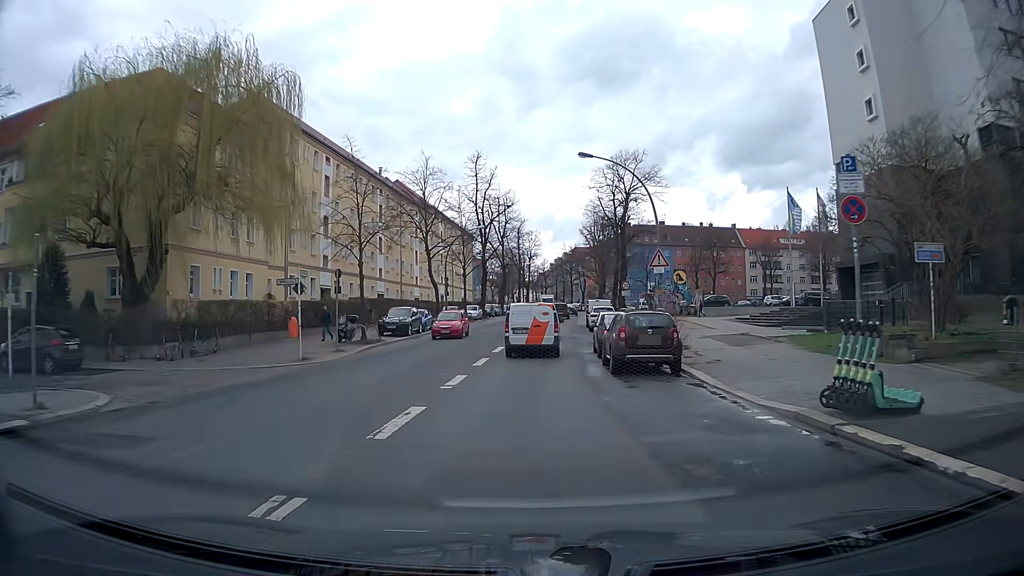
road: secondary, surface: asphalt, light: Day
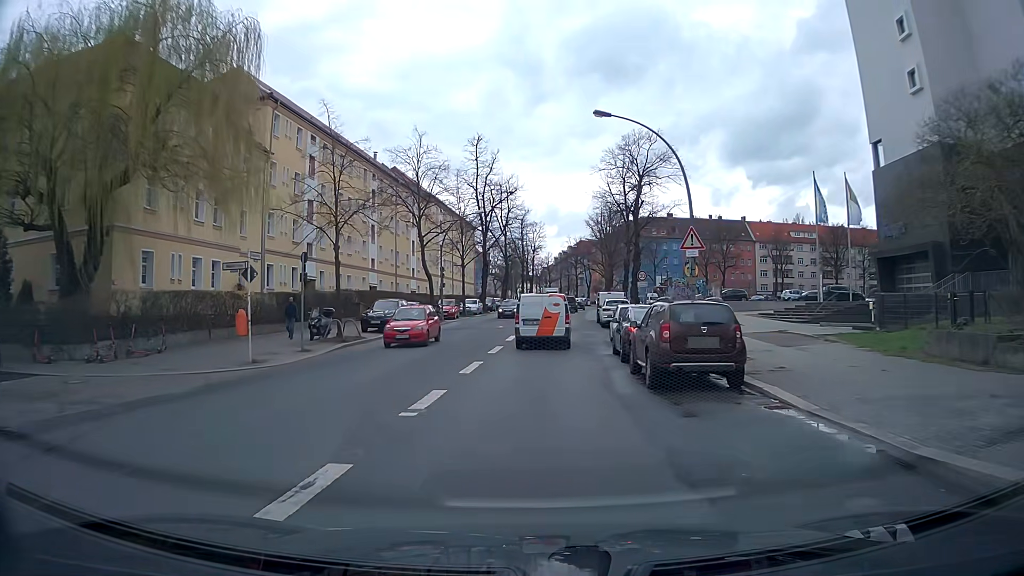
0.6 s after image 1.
(0.0, +5.0) m; -1°
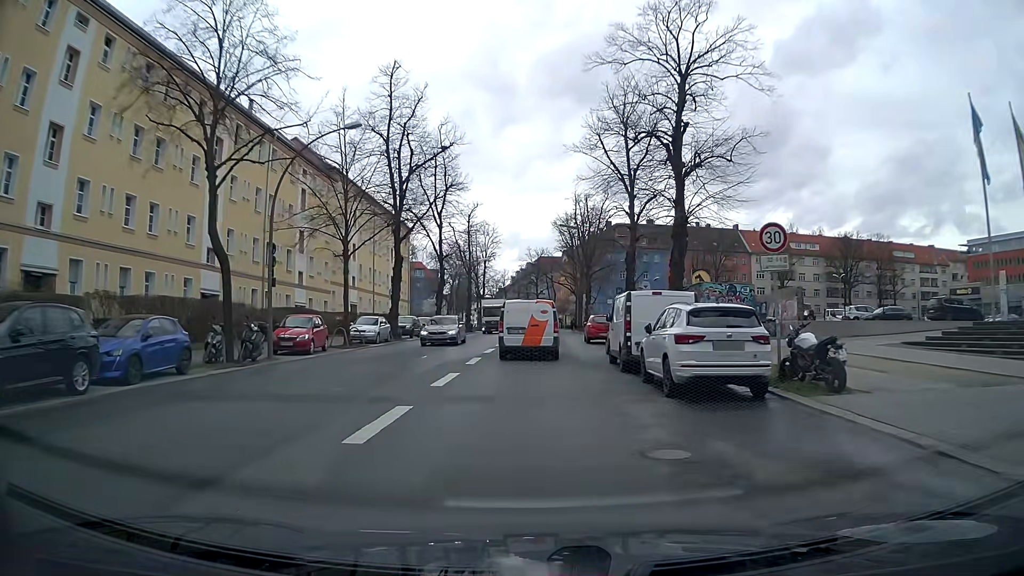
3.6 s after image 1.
(+1.0, +26.4) m; +4°
(0, +10) (0, +20) (+1, +30) (+1, +40) (+1, +50) (+2, +60) (+2, +70) (+3, +80) (+3, +90) (+2, +100) m
